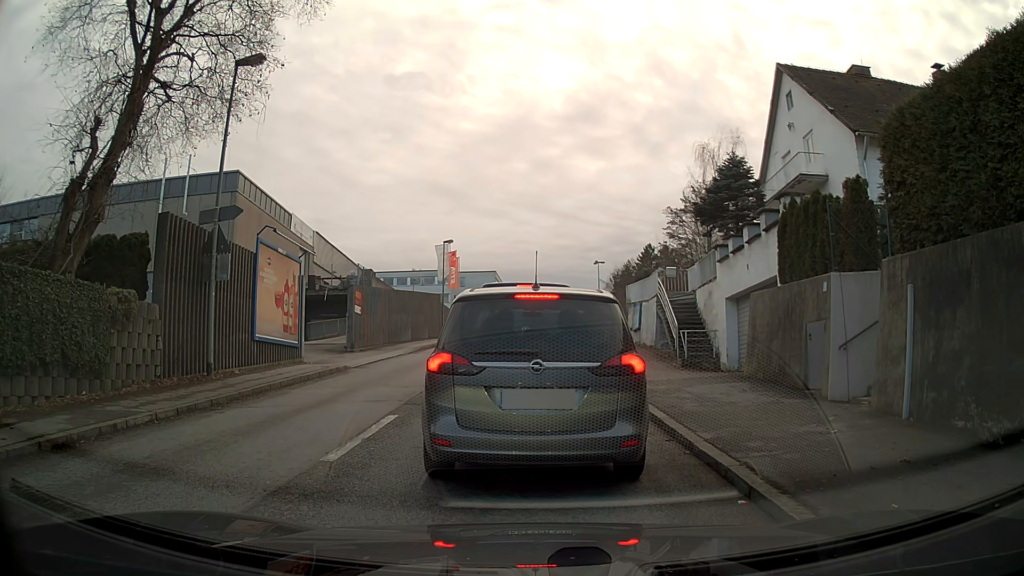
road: tertiary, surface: asphalt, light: Day
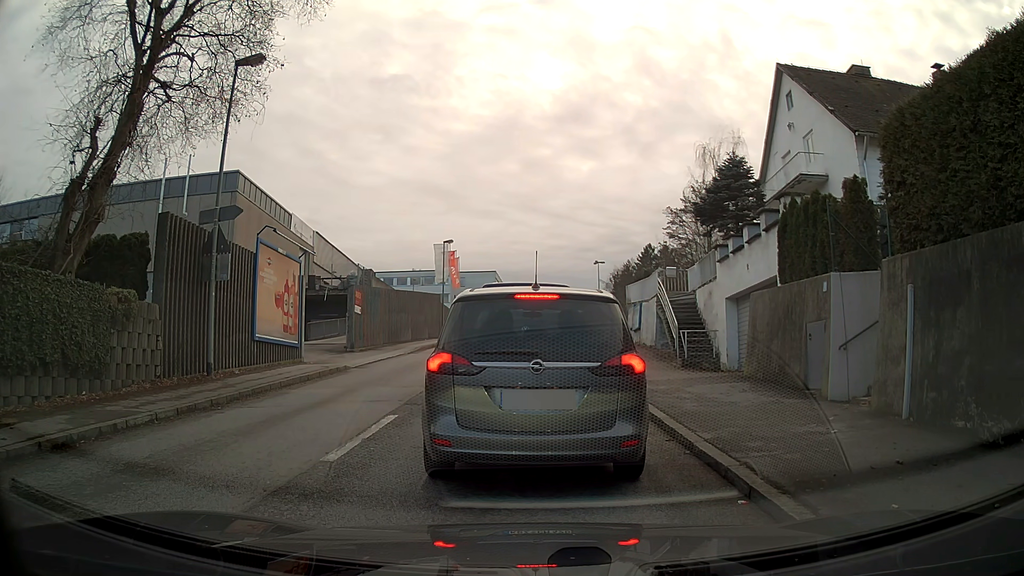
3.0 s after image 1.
(0.0, 0.0) m; 0°
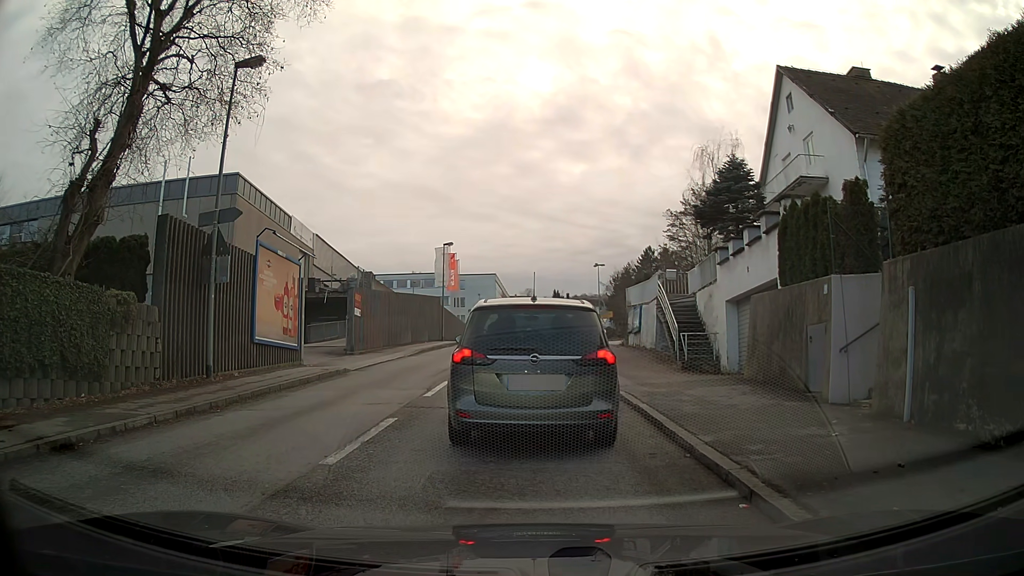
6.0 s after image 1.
(0.0, 0.0) m; 0°
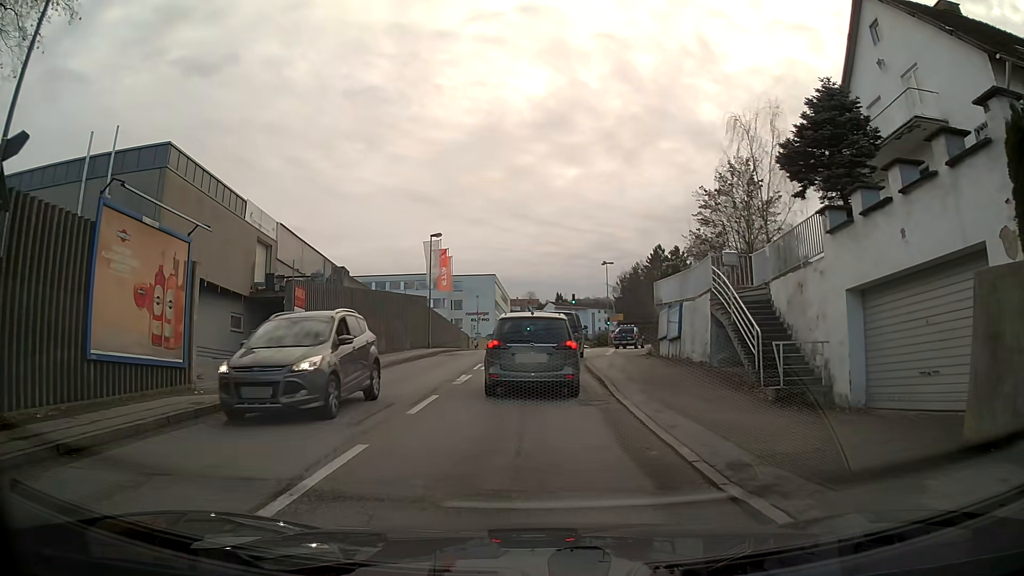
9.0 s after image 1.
(-0.1, +8.5) m; -1°
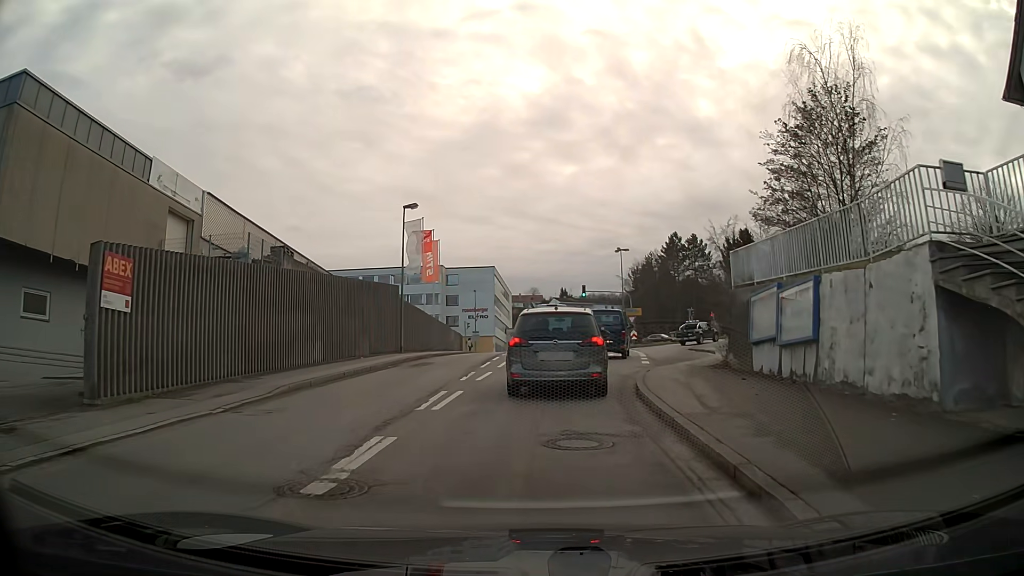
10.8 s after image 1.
(0.0, +11.1) m; 0°
(0, +10) (+1, +20) (+3, +30) (+4, +40) (+5, +50) (+5, +60) (+6, +70) (+6, +80) (+7, +90) (+9, +99) m
